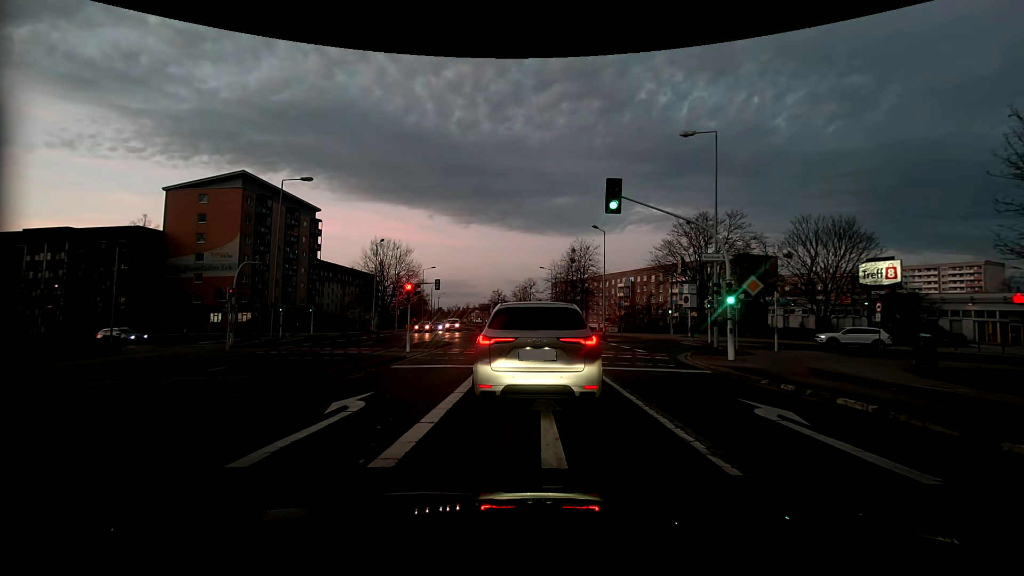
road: tertiary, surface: concrete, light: Dusk
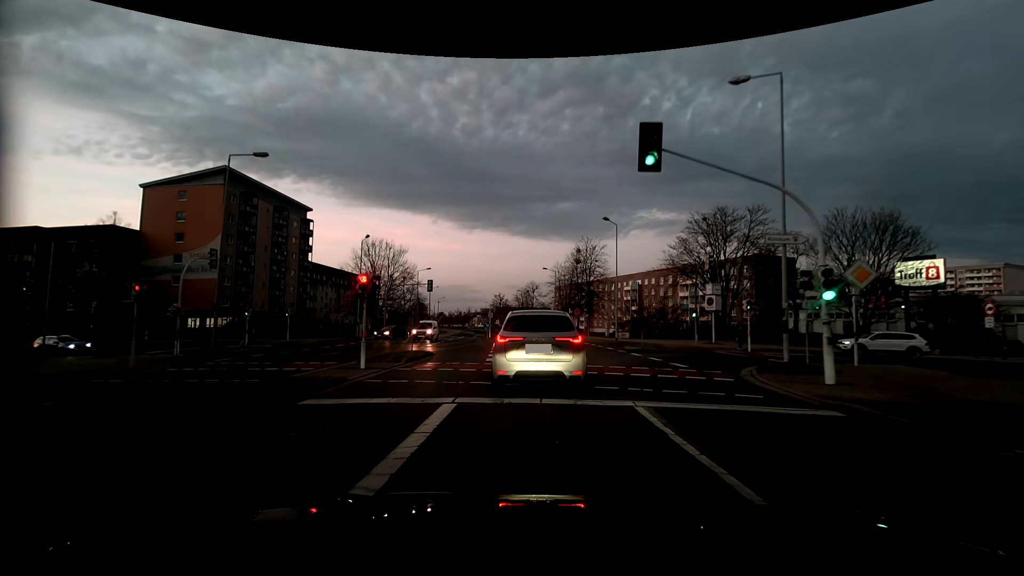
(0.0, +6.5) m; 0°
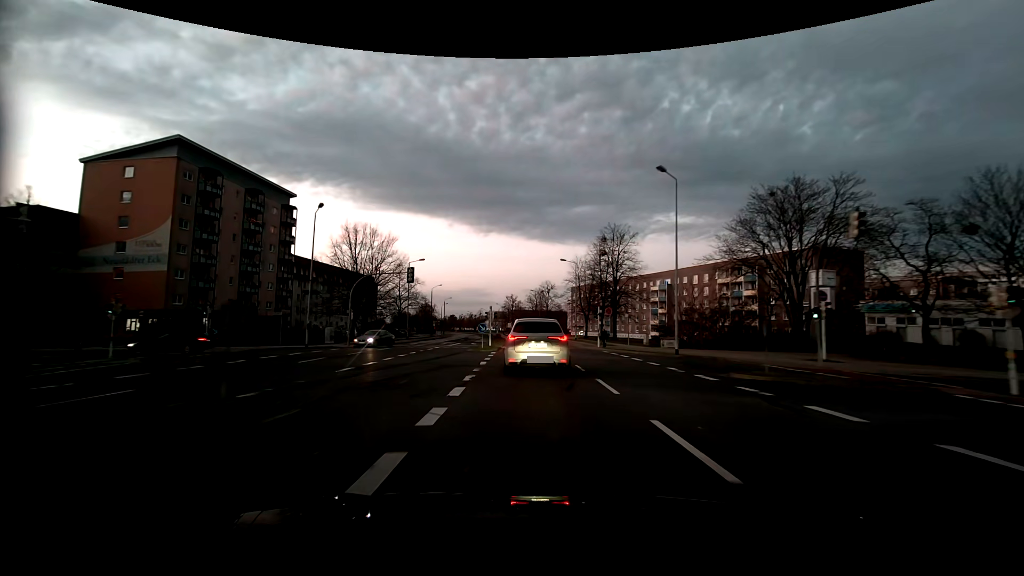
(0.0, +15.4) m; -1°
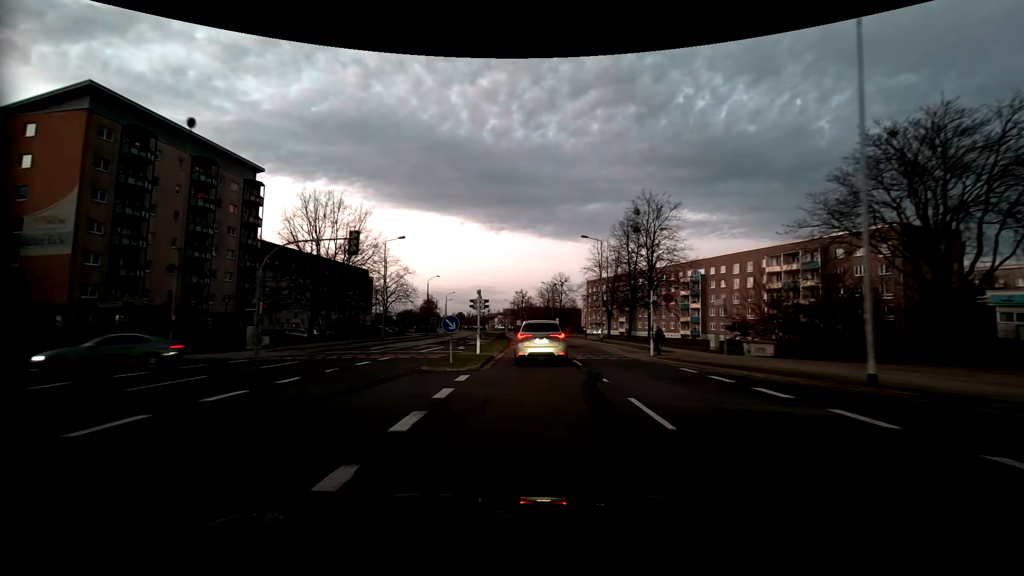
(-0.1, +16.2) m; -1°
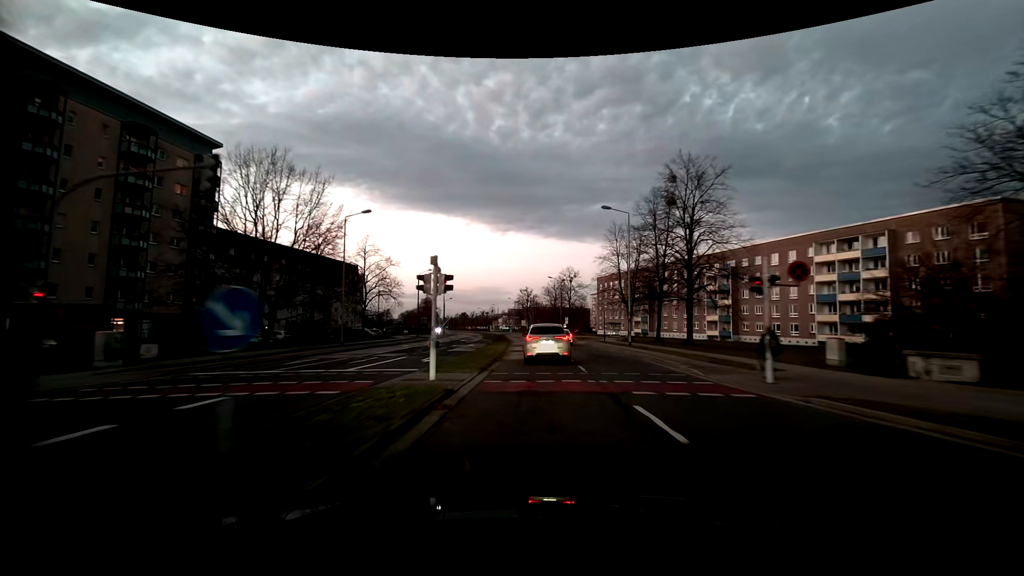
(-0.1, +13.0) m; -1°
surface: asphalt
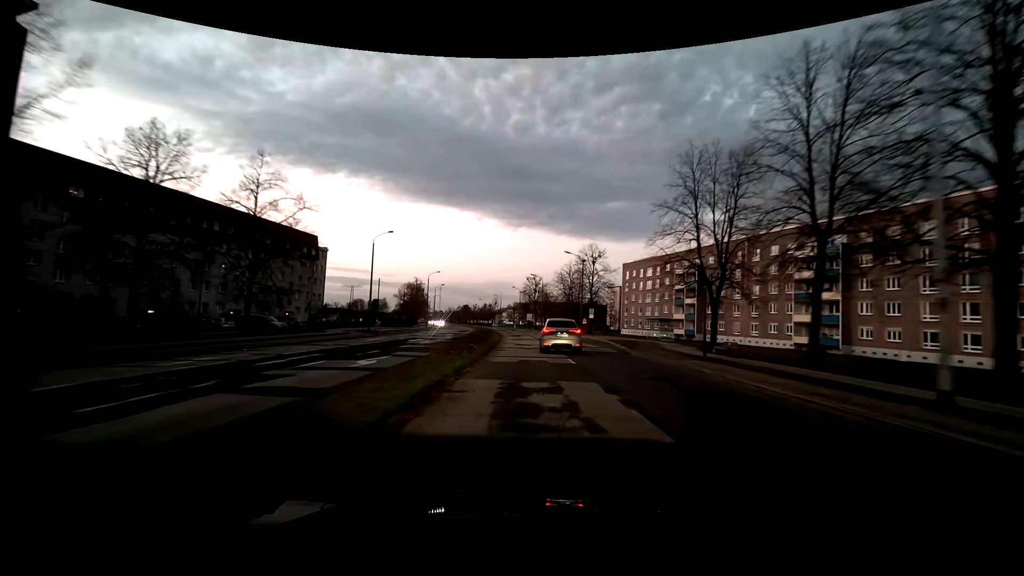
(-0.1, +29.5) m; 0°
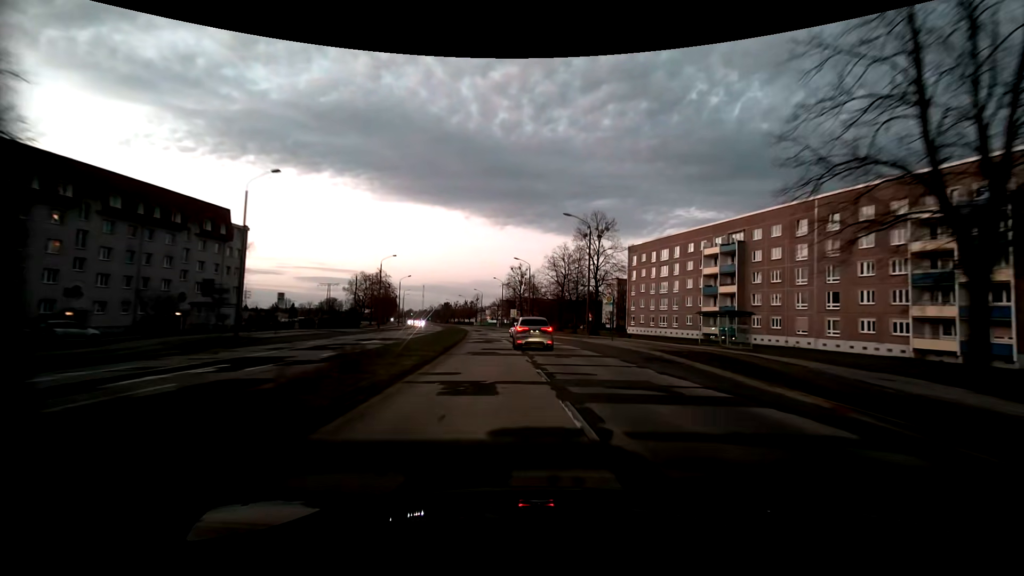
(+0.1, +23.7) m; +1°
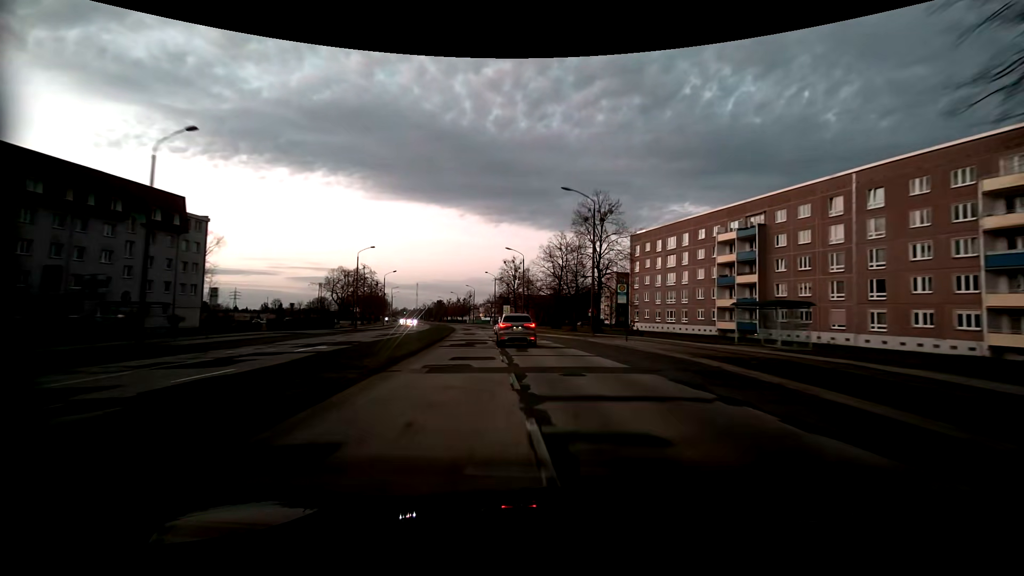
(+0.1, +7.9) m; 0°
(0, +10) (0, +20) (-1, +30) (-2, +40) (-3, +50) (-5, +60) (-6, +70) (-8, +80) (-9, +89) (-11, +99) m
